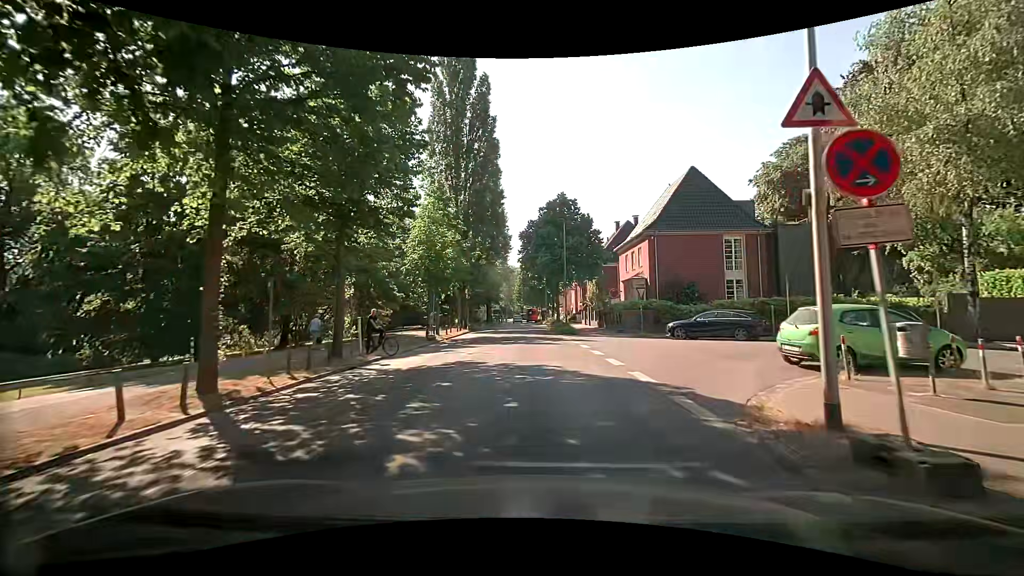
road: tertiary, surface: asphalt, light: Day
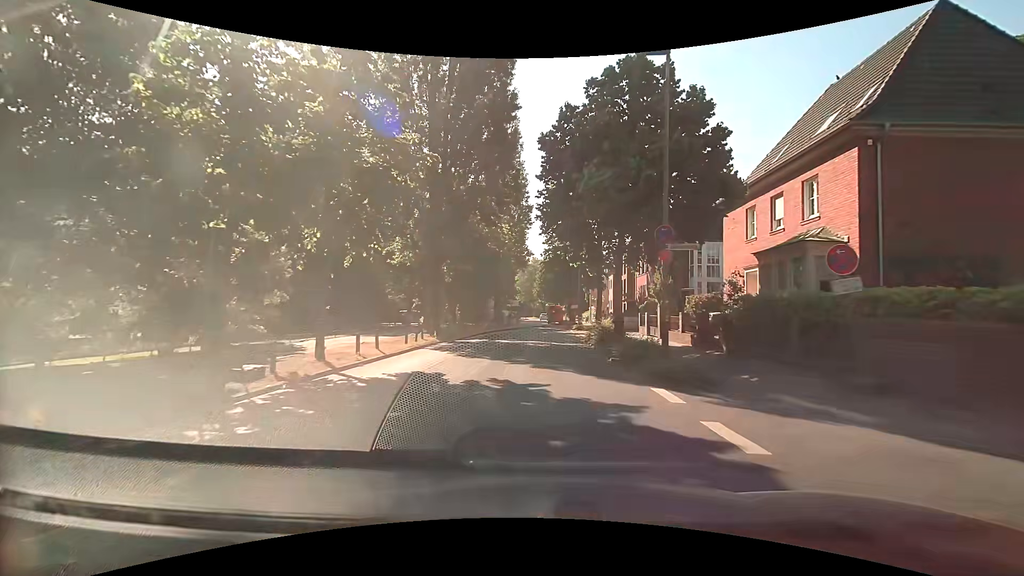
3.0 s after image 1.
(-0.6, +22.0) m; -3°
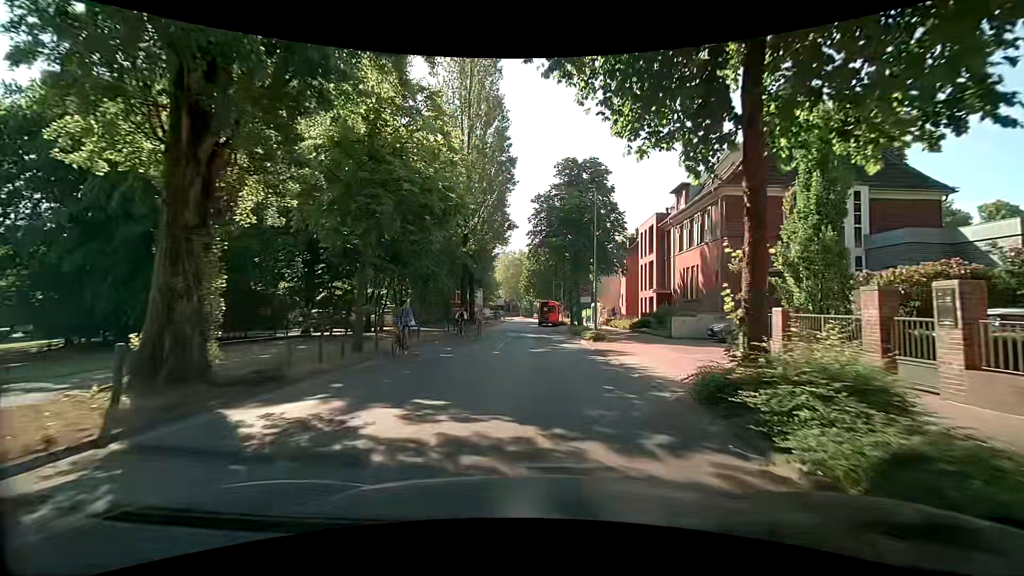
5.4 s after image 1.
(+0.2, +18.8) m; +1°
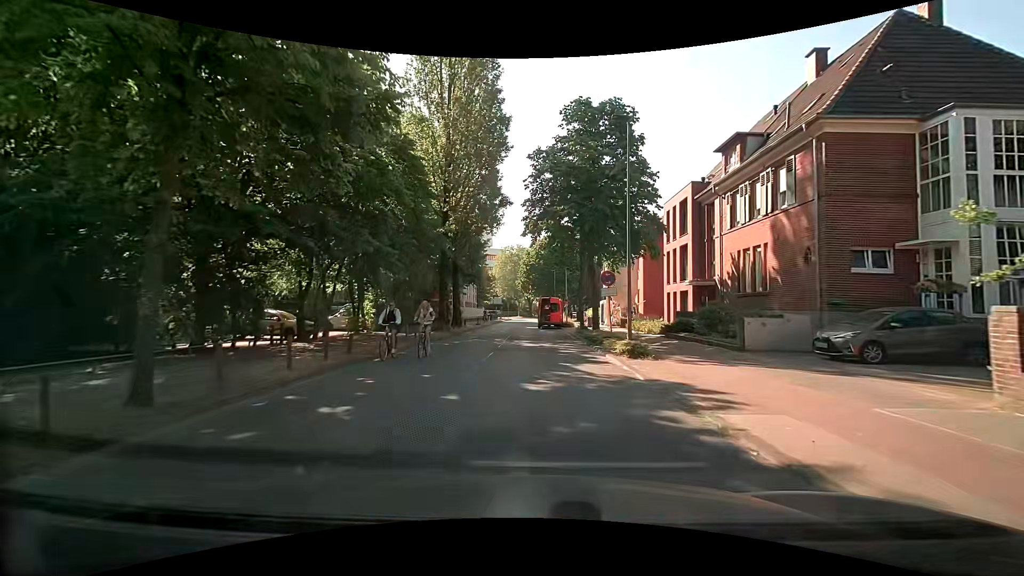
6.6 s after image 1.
(+0.1, +9.0) m; +2°
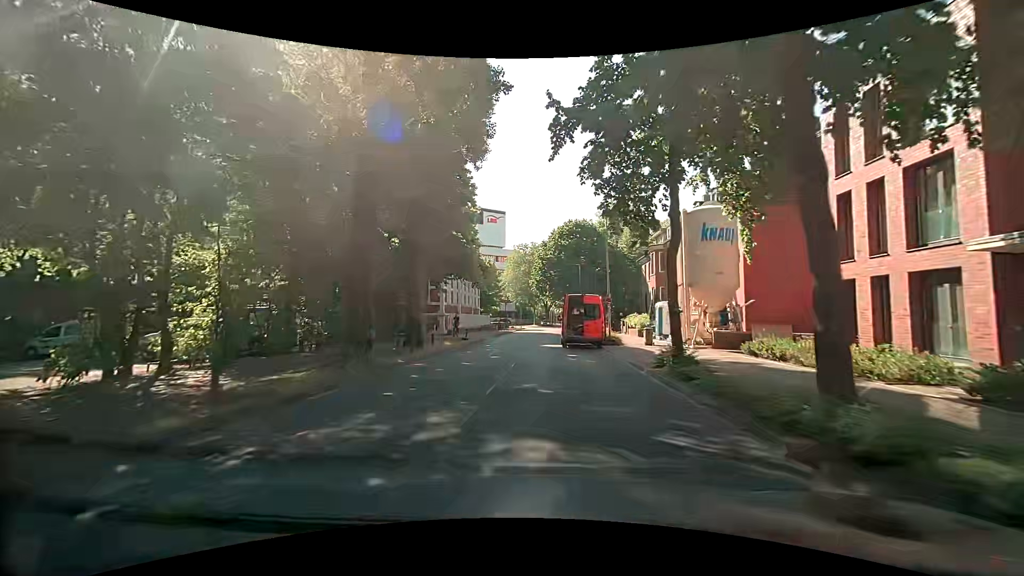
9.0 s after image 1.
(-0.5, +18.1) m; -3°
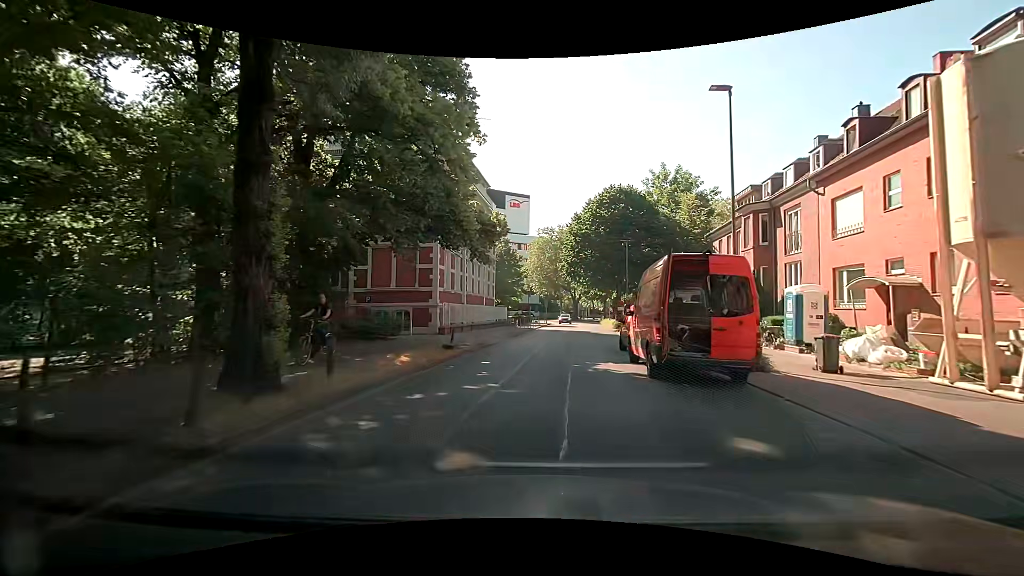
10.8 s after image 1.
(-0.5, +14.1) m; -1°
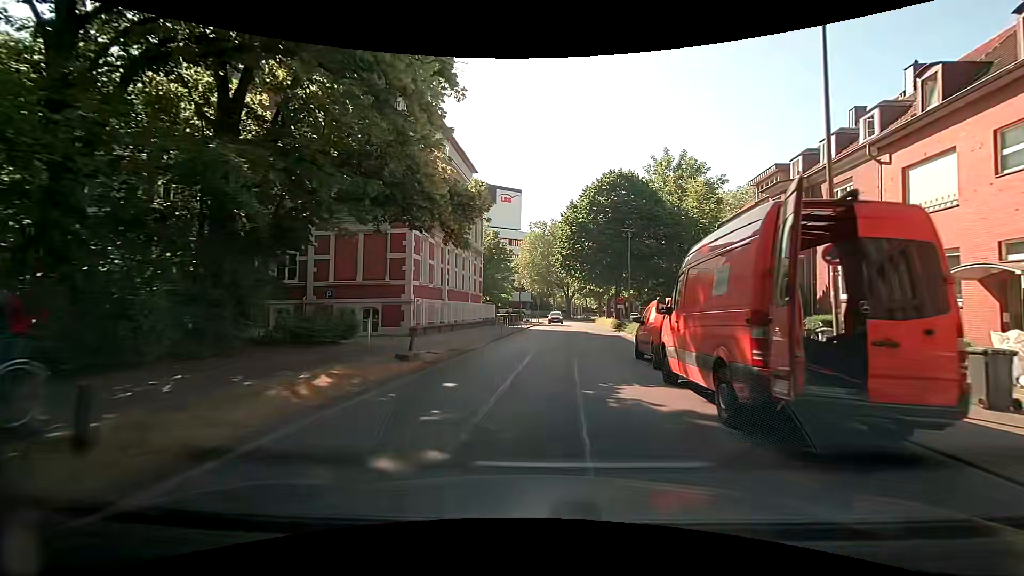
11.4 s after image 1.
(-0.1, +4.8) m; -1°
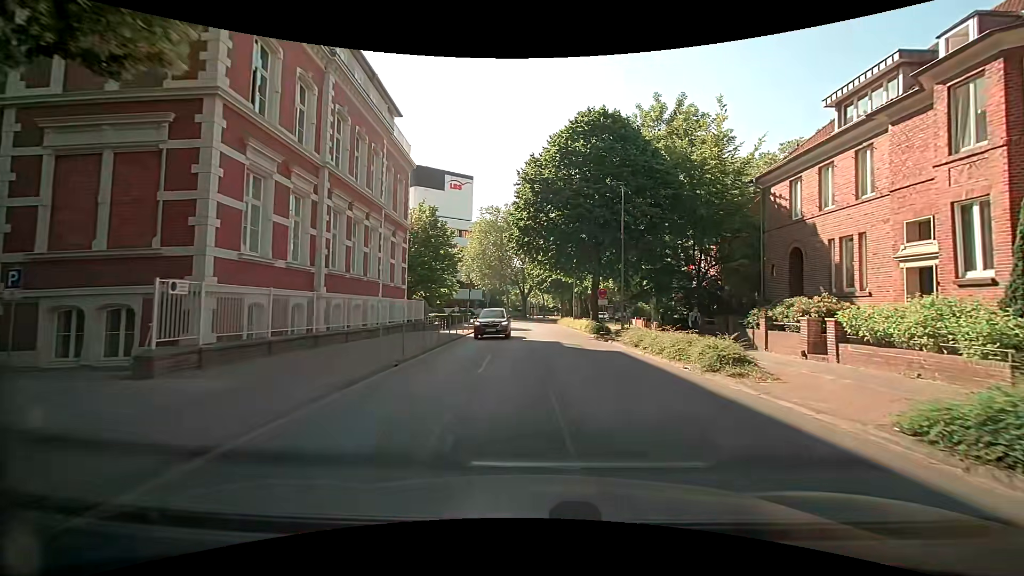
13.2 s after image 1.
(+0.6, +14.0) m; +5°
(+1, +10) (+2, +20) (+2, +30) (+1, +40) (+1, +50) (+1, +60) (+1, +70) (+2, +80) (+3, +90) (+5, +100) m
